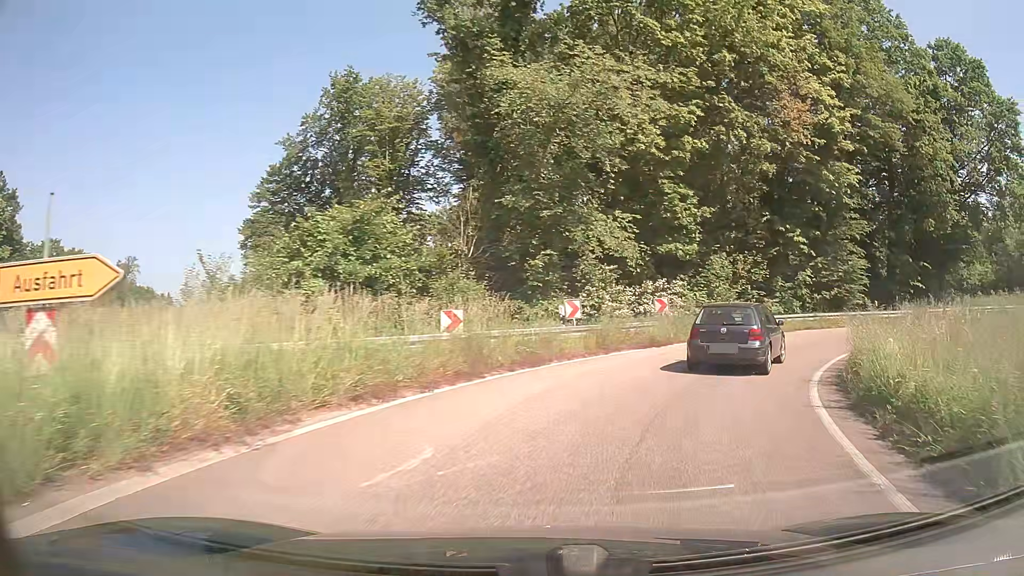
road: trunk_link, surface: asphalt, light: Day
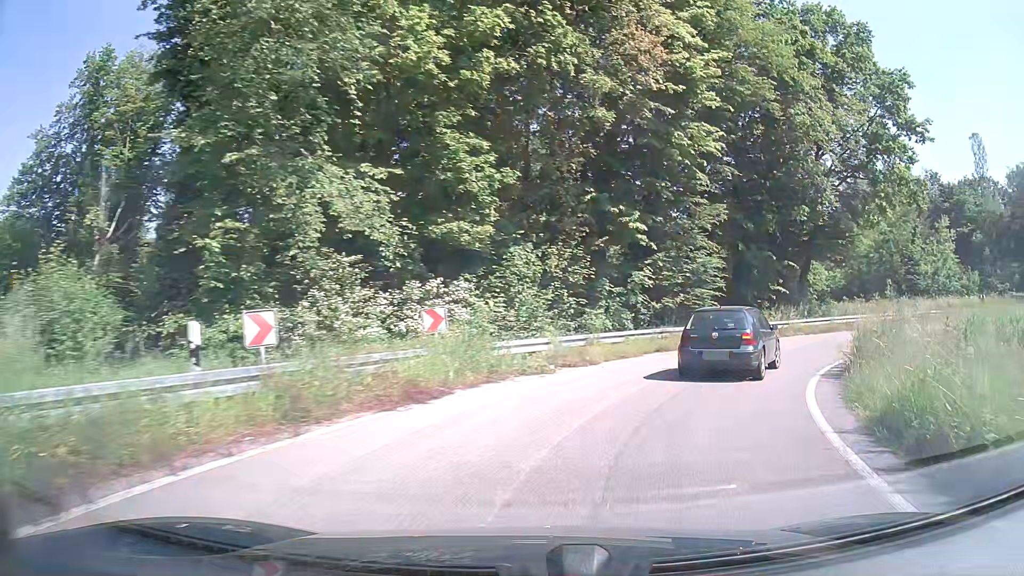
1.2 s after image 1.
(+1.6, +10.2) m; +18°
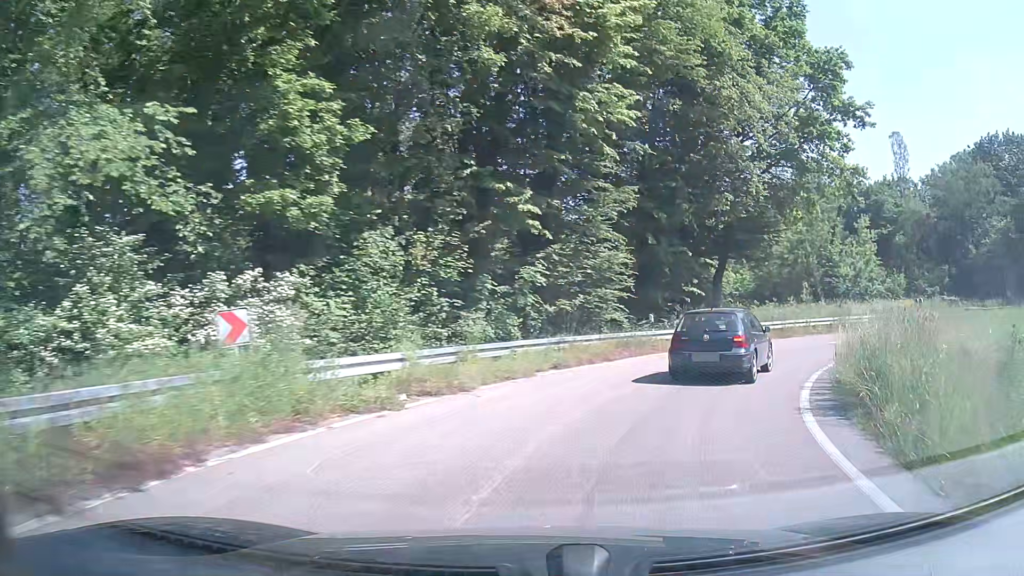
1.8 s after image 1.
(+0.4, +5.1) m; +9°
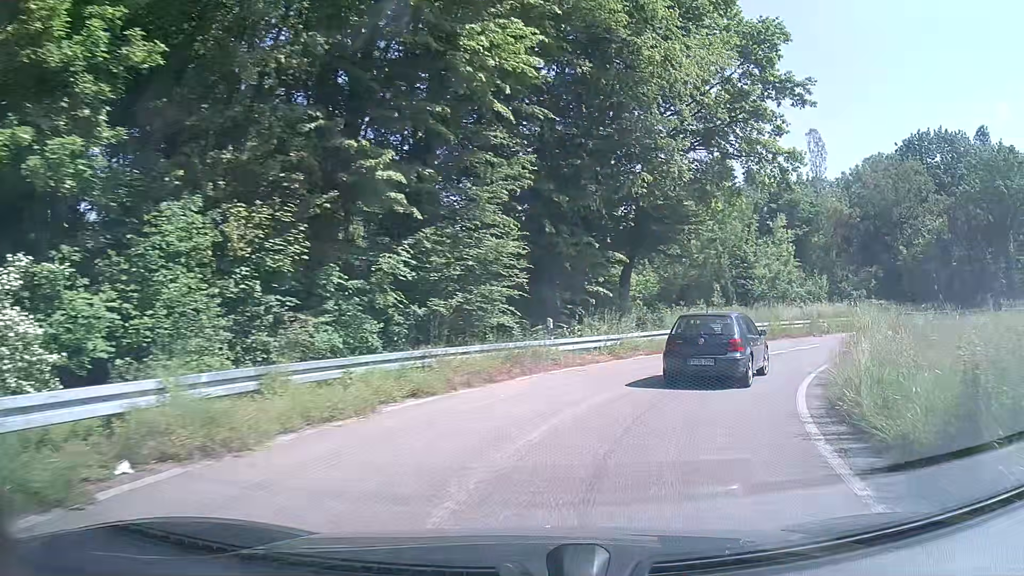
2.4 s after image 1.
(+0.4, +5.1) m; +9°
